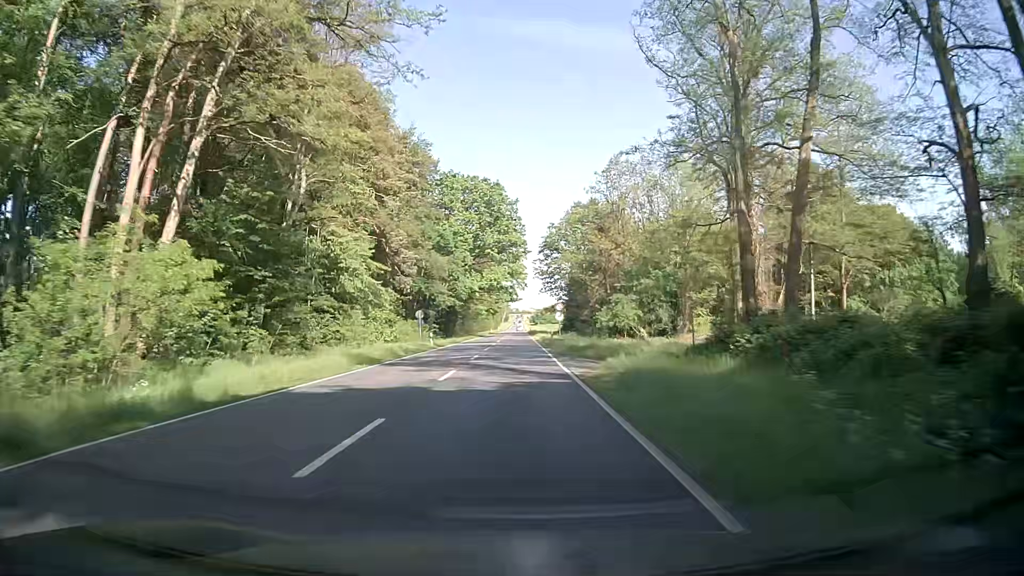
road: primary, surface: asphalt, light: Day
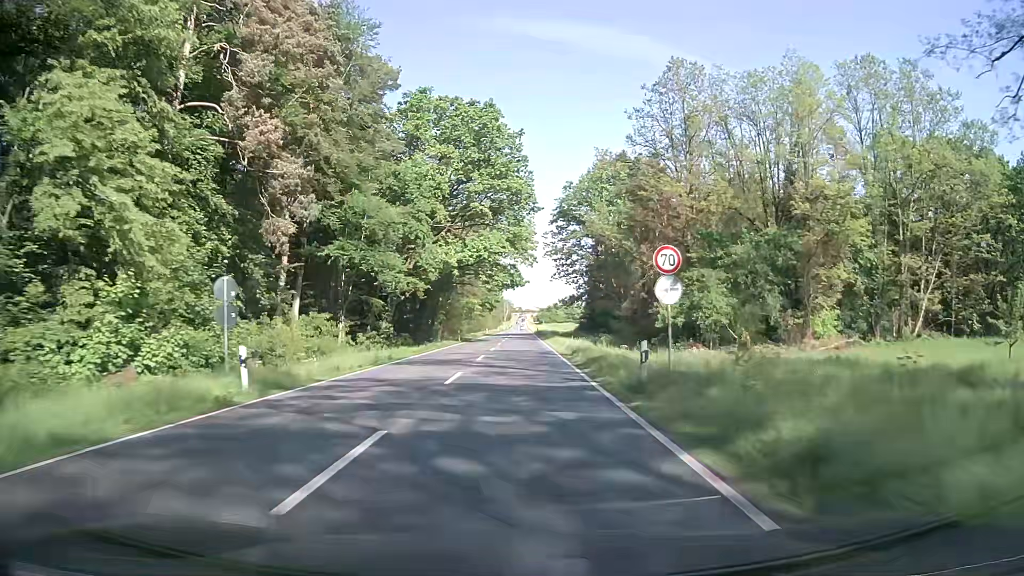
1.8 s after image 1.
(+0.5, +33.8) m; +1°
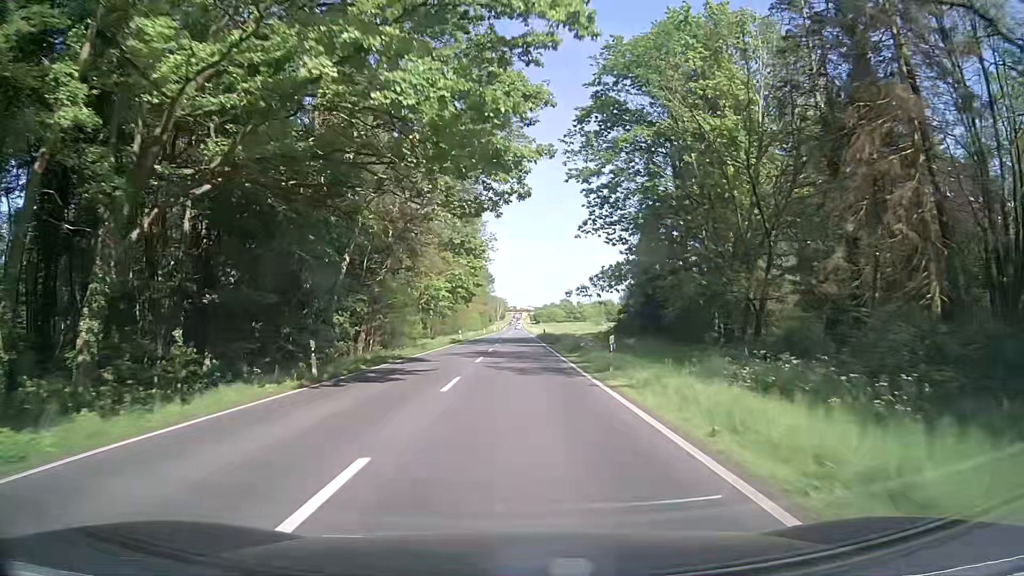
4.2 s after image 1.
(+0.1, +45.2) m; 0°
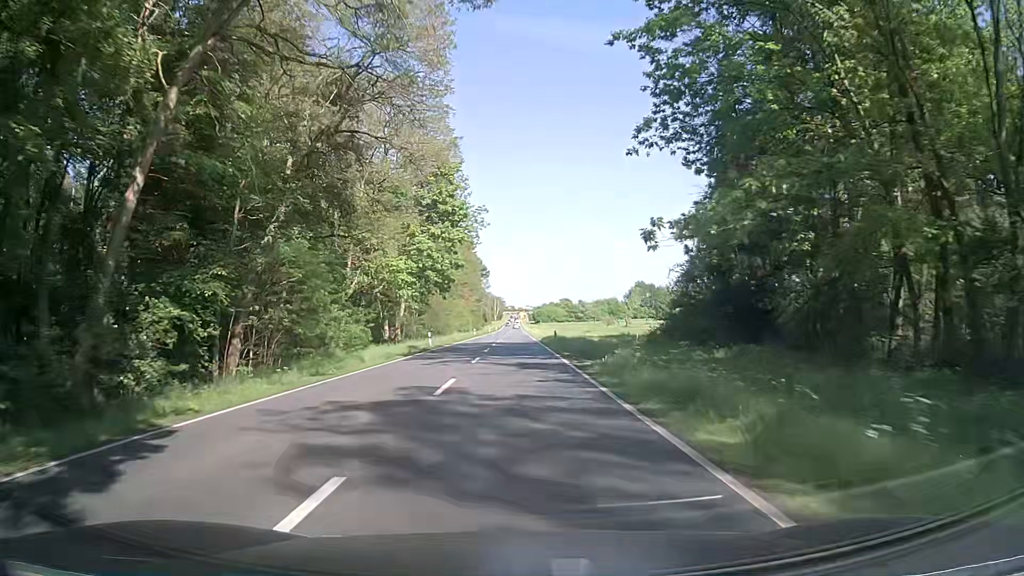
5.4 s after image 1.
(0.0, +22.6) m; -1°
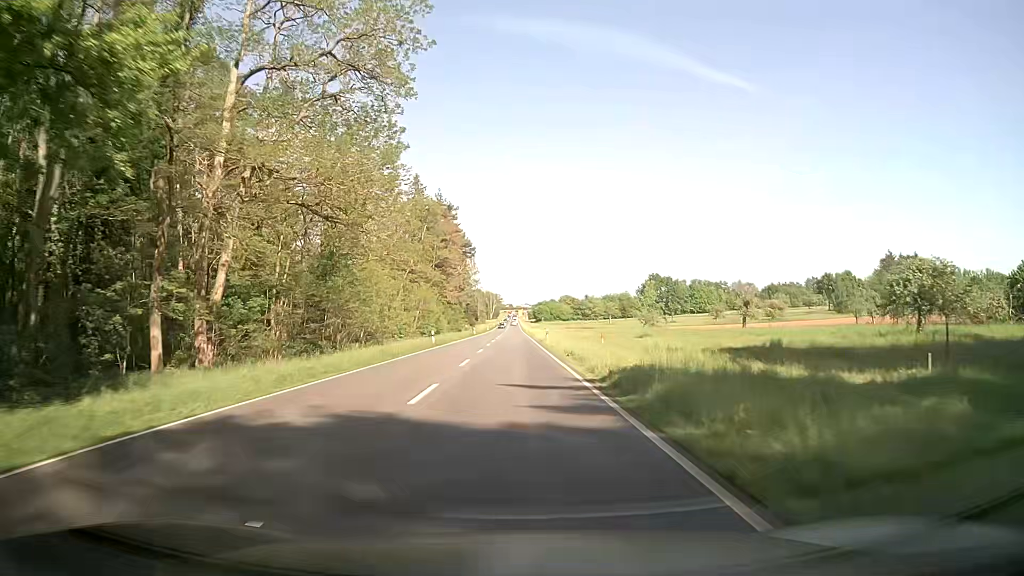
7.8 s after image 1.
(+0.6, +45.3) m; +1°
(0, +10) (0, +20) (0, +30) (0, +40) (0, +50) (0, +60) (0, +70) (0, +80) (-1, +90) (-1, +100) m
